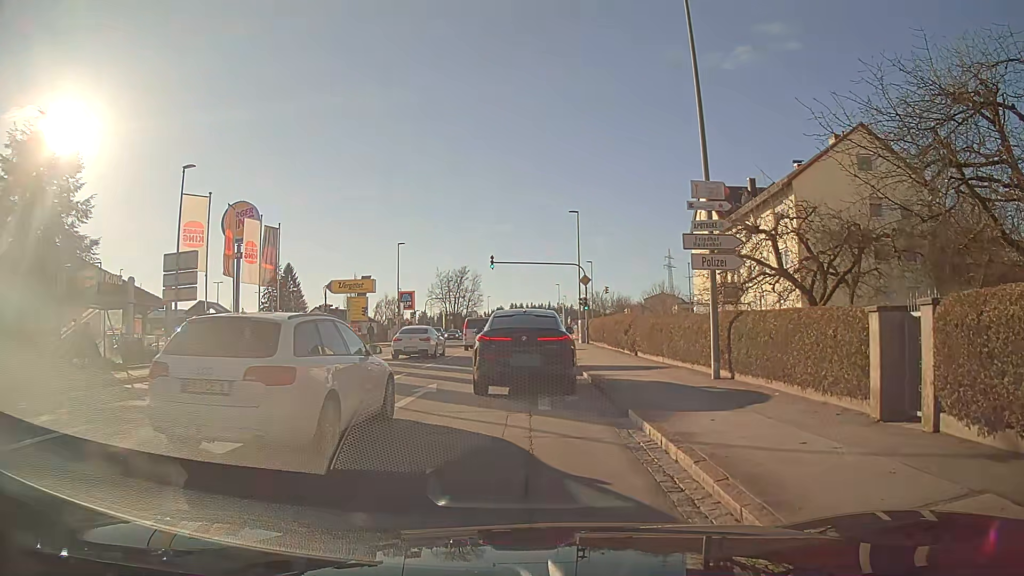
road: tertiary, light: Day
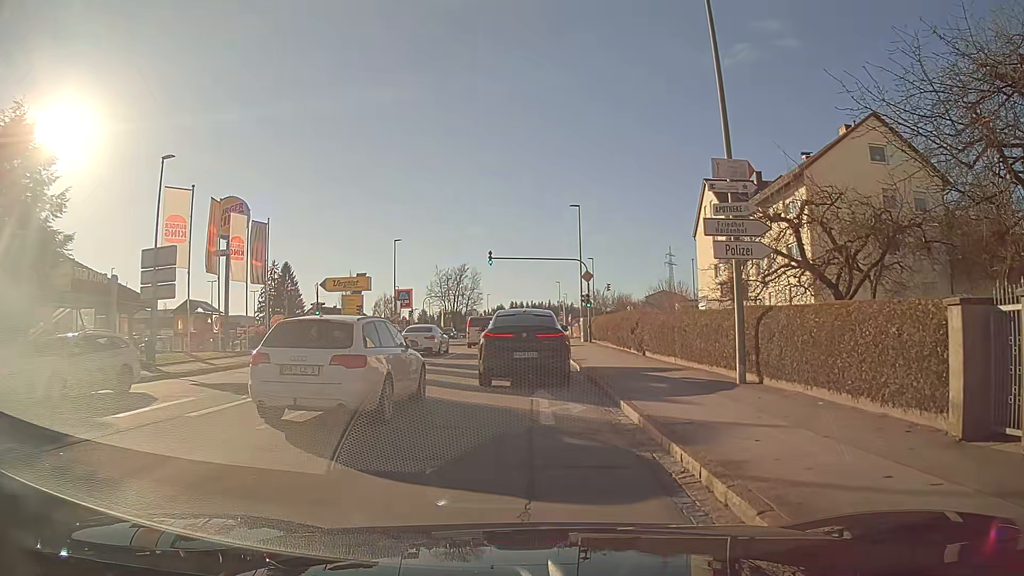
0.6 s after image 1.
(0.0, +1.9) m; 0°
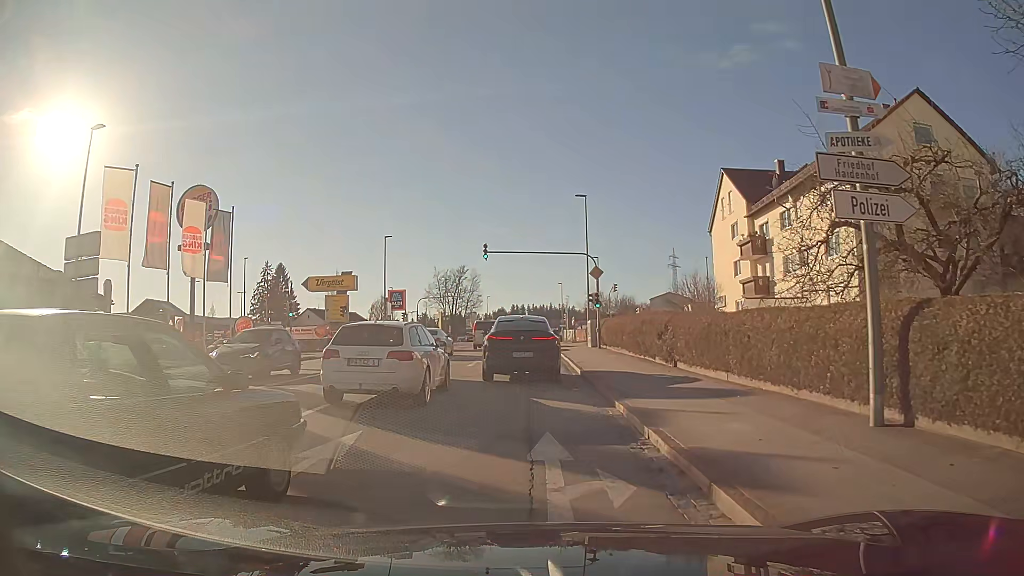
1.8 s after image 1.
(0.0, +5.4) m; -1°
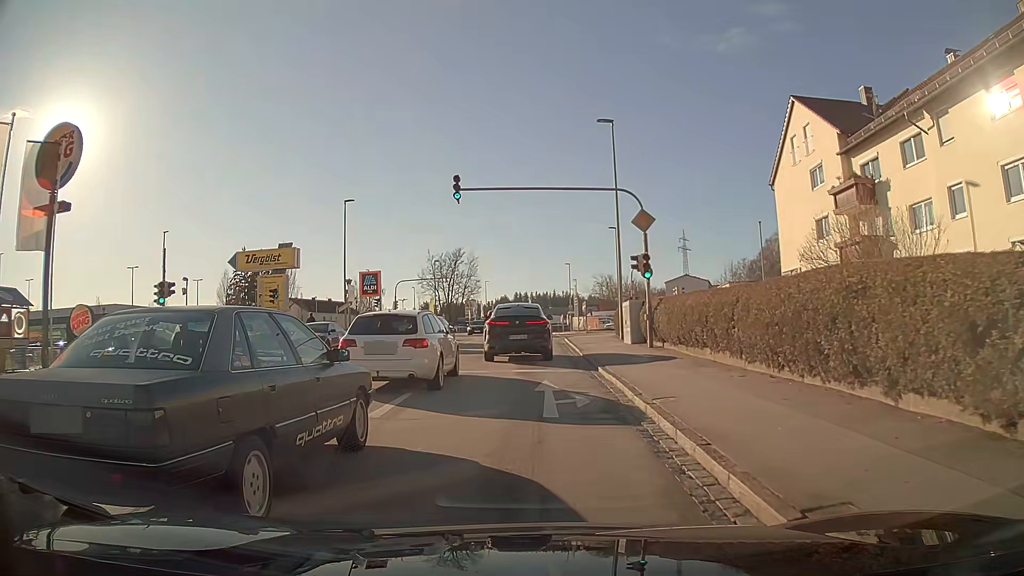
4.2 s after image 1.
(0.0, +15.2) m; 0°
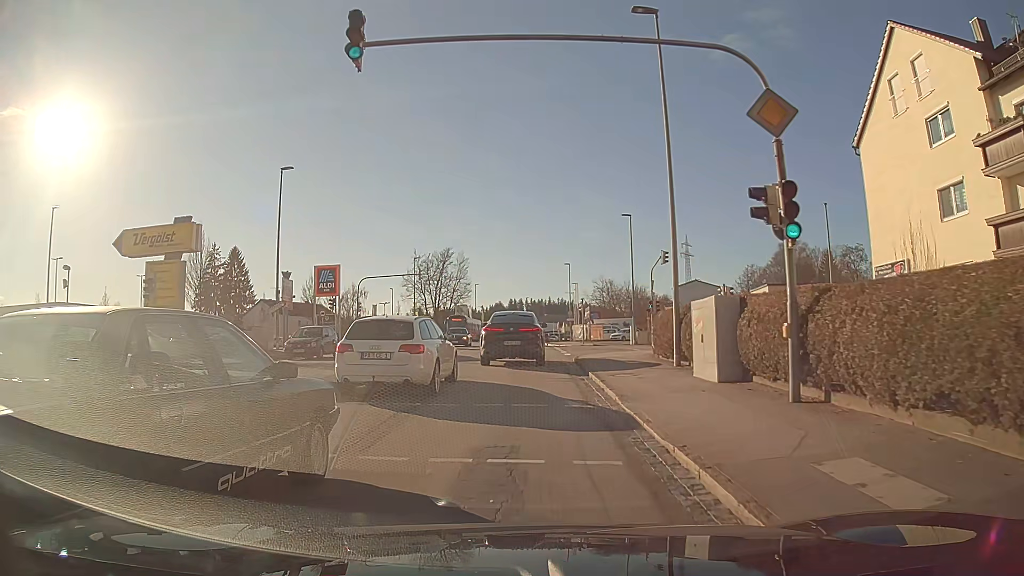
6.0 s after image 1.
(0.0, +12.9) m; 0°
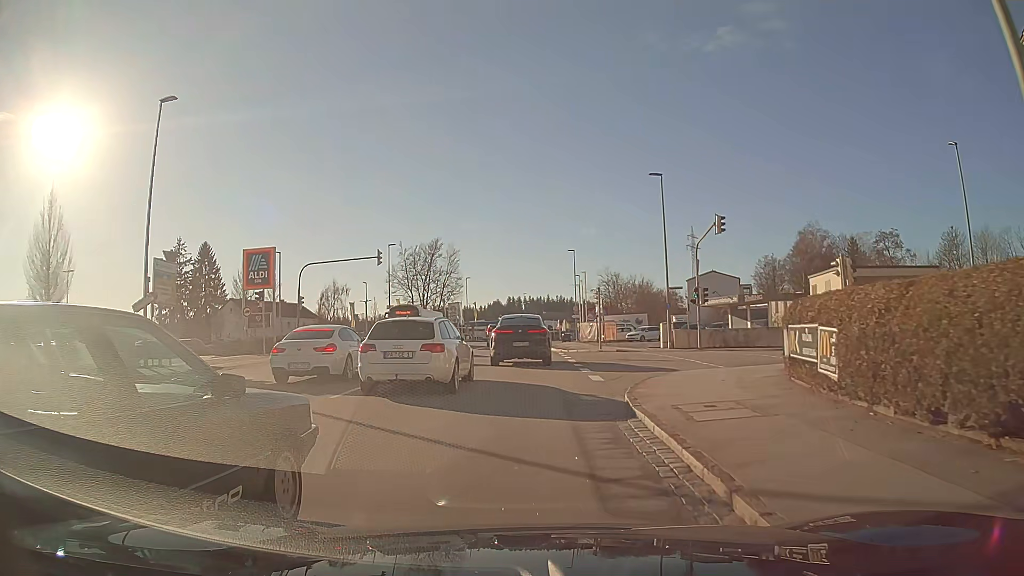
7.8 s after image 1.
(0.0, +13.8) m; 0°
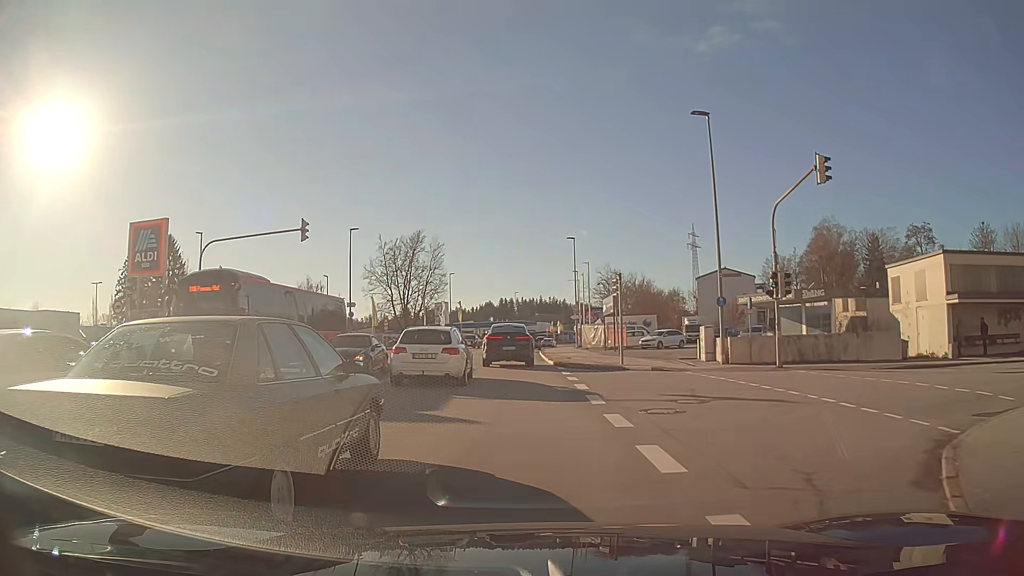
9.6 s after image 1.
(0.0, +12.3) m; 0°
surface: asphalt
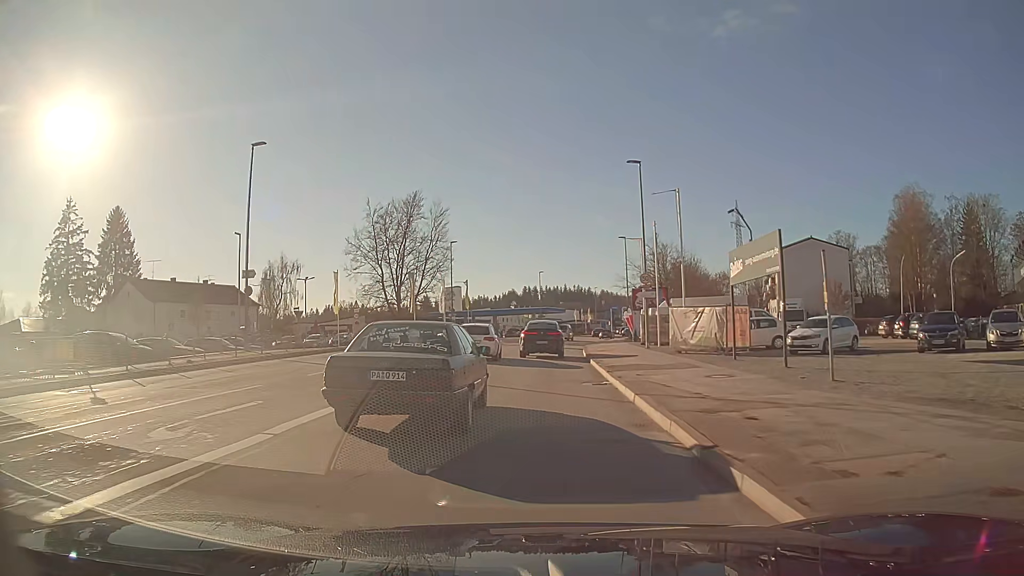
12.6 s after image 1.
(-0.7, +26.1) m; -1°
